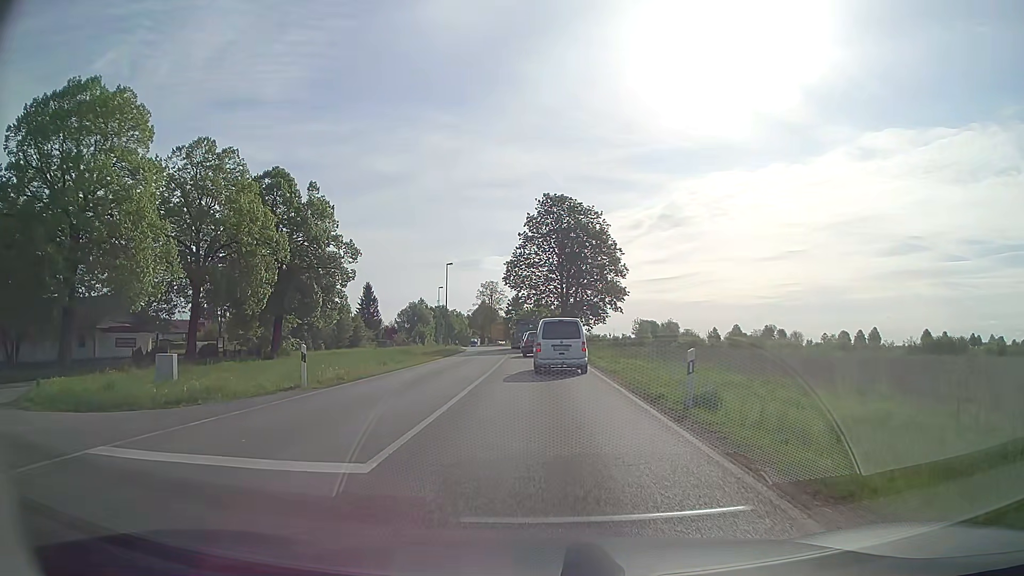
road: secondary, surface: asphalt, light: Day
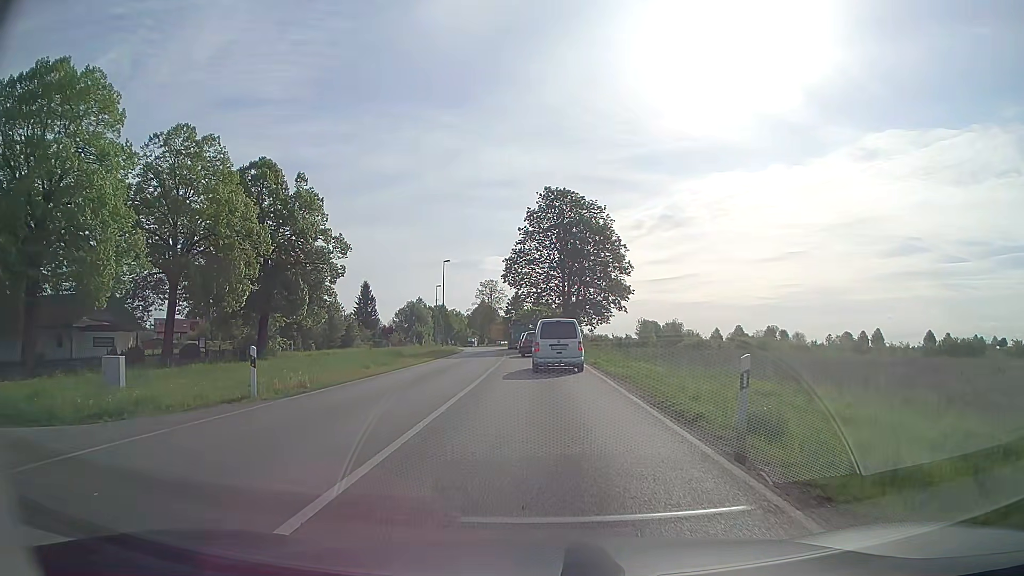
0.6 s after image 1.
(0.0, +3.3) m; 0°
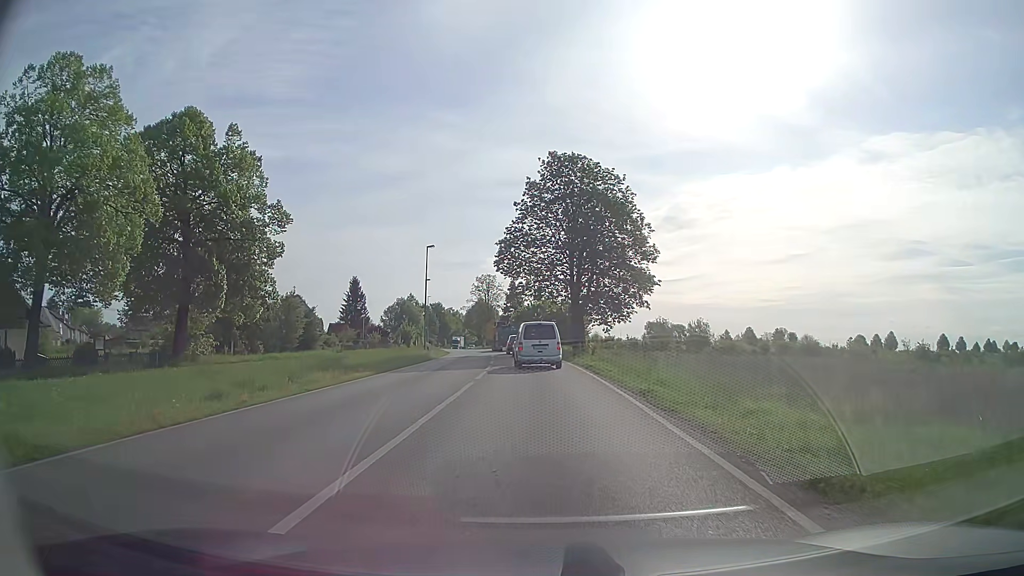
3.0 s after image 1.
(0.0, +14.1) m; 0°
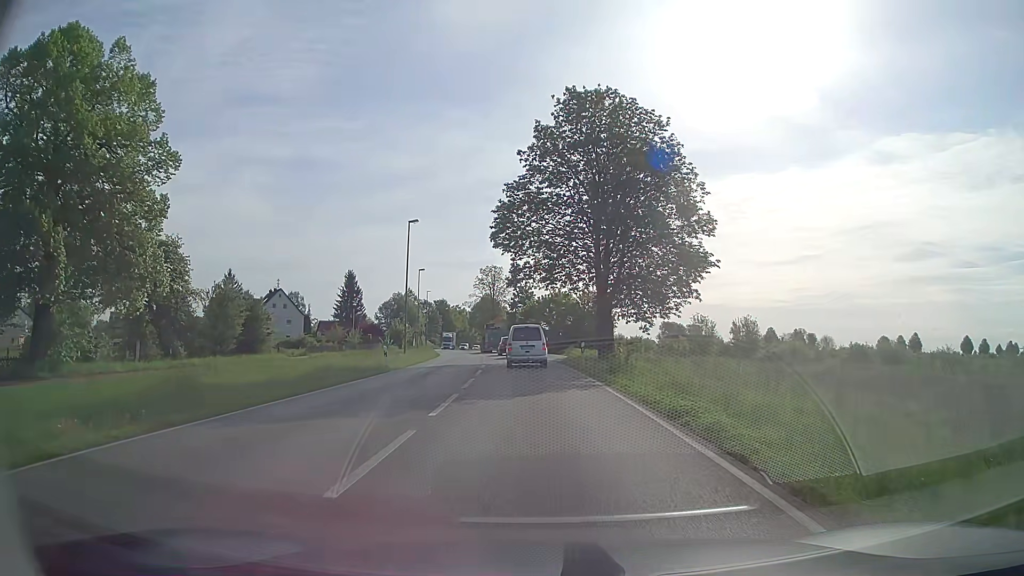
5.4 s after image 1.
(-0.1, +15.3) m; -1°
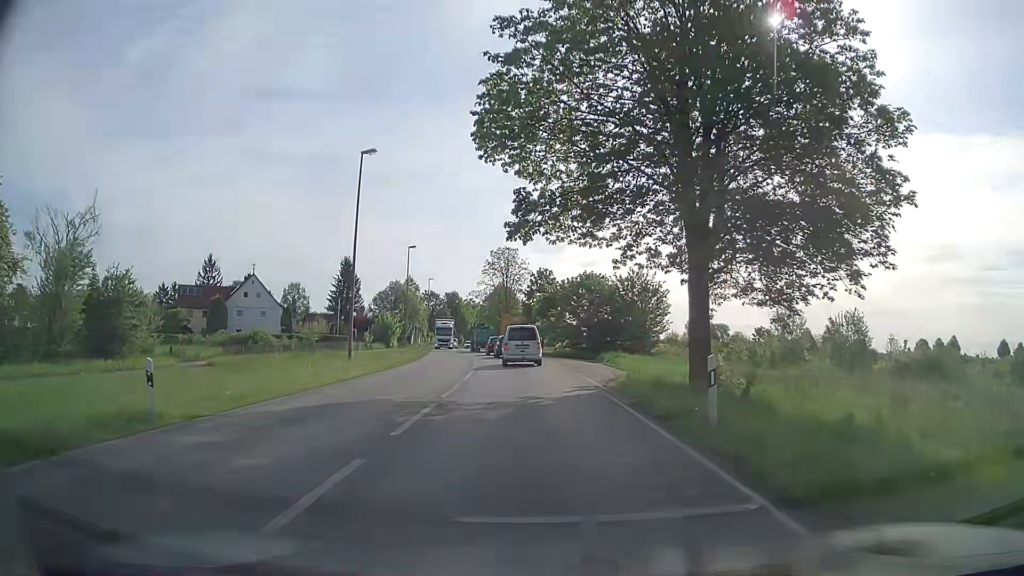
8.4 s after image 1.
(-0.3, +20.4) m; -2°
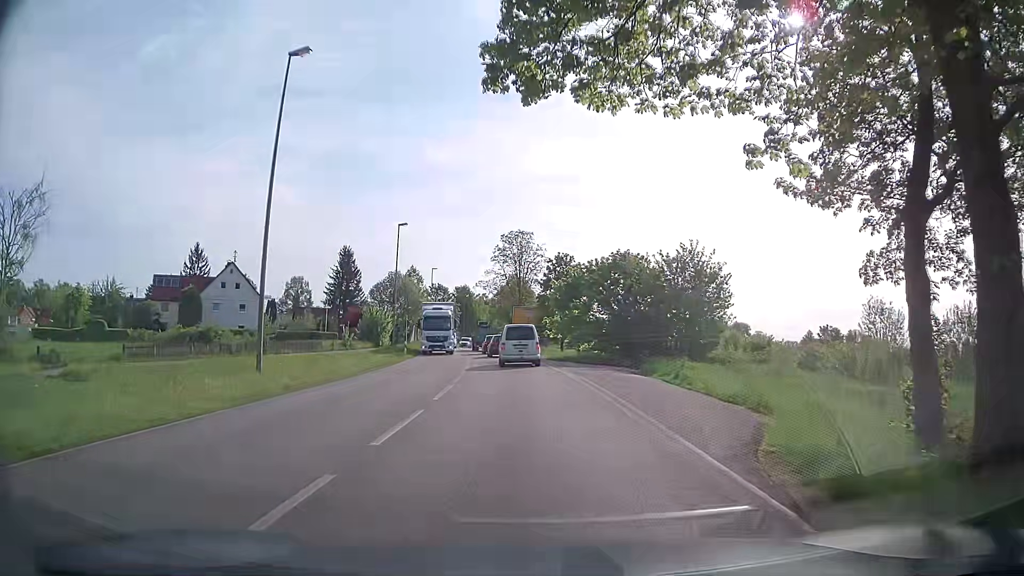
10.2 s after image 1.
(-0.2, +13.0) m; -2°
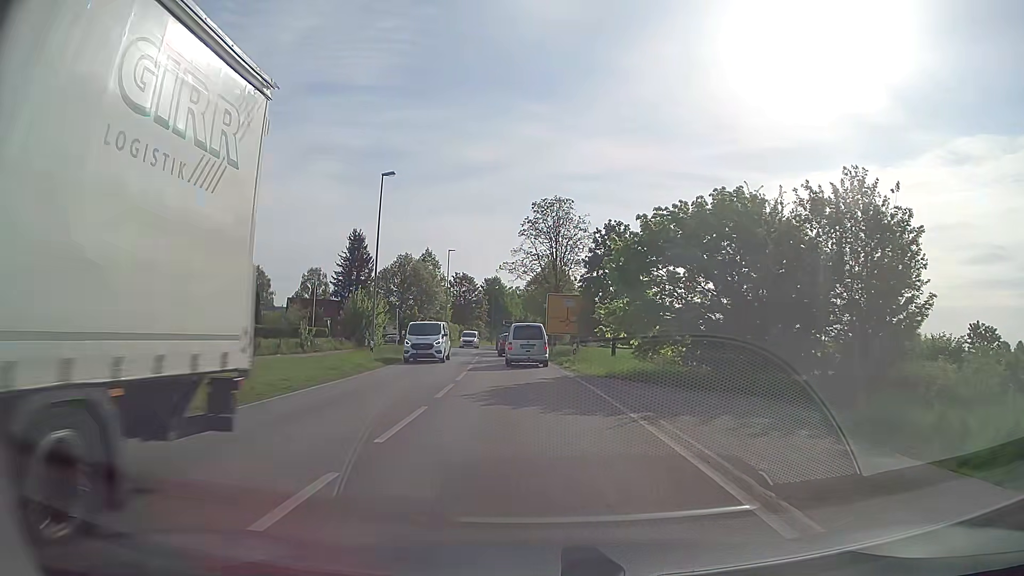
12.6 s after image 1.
(-0.4, +17.8) m; -3°
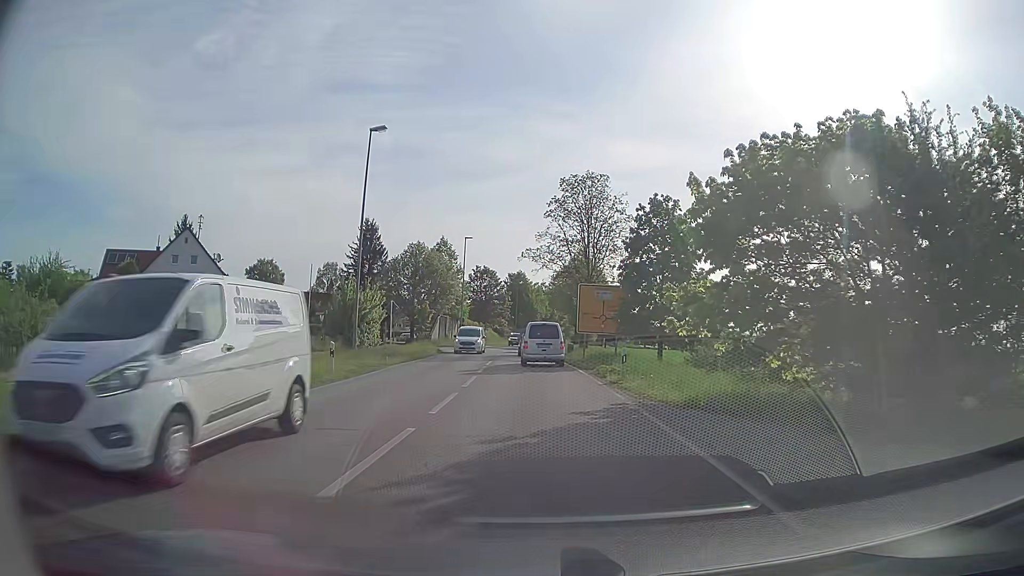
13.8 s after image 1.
(-0.2, +9.0) m; -2°
(0, +10) (0, +20) (-1, +30) (-1, +40) (-1, +50) (-1, +60) (-1, +70) (-1, +80) (-1, +90) (0, +100) m
